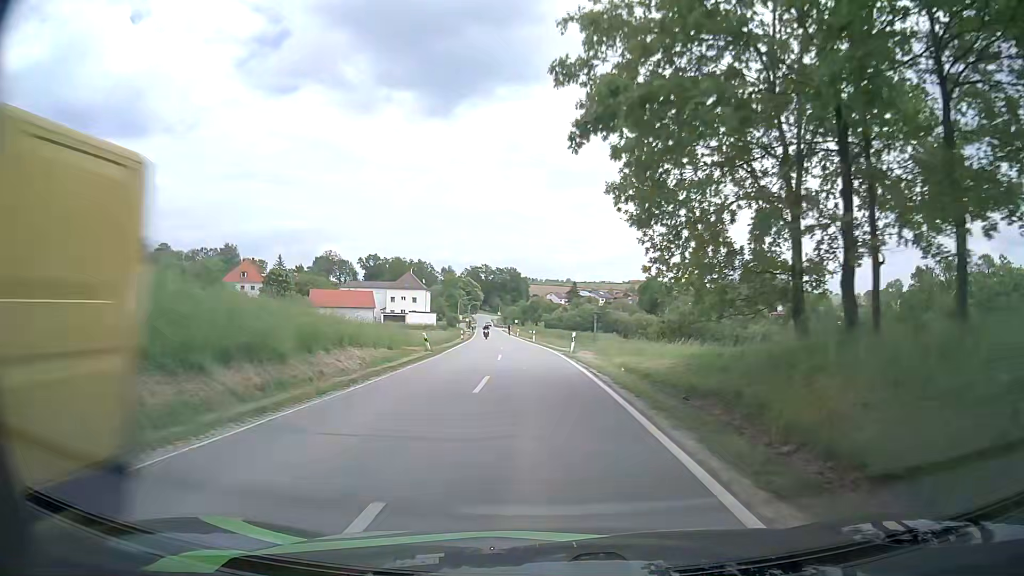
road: secondary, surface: asphalt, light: Day
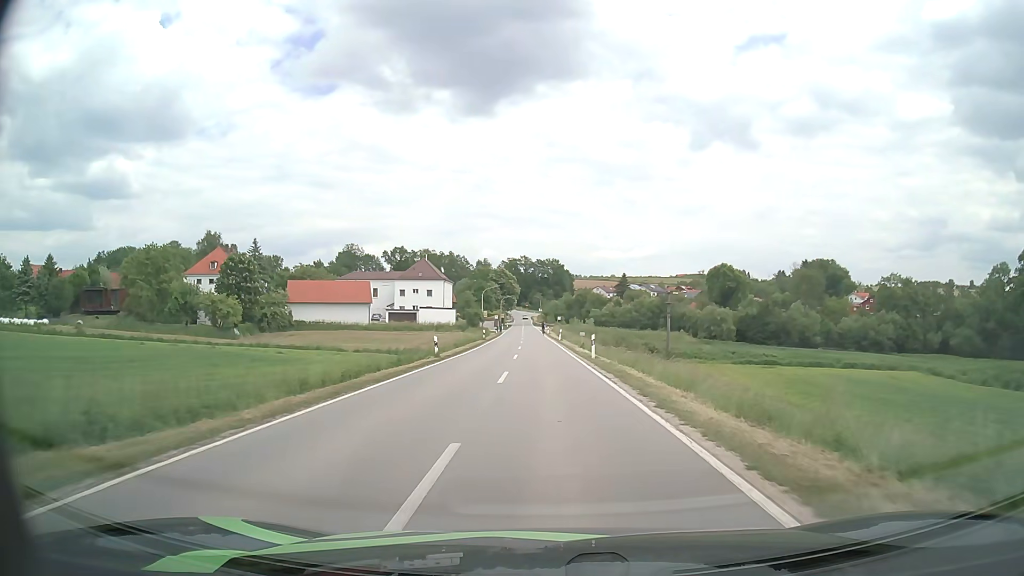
(-1.6, +34.7) m; -4°
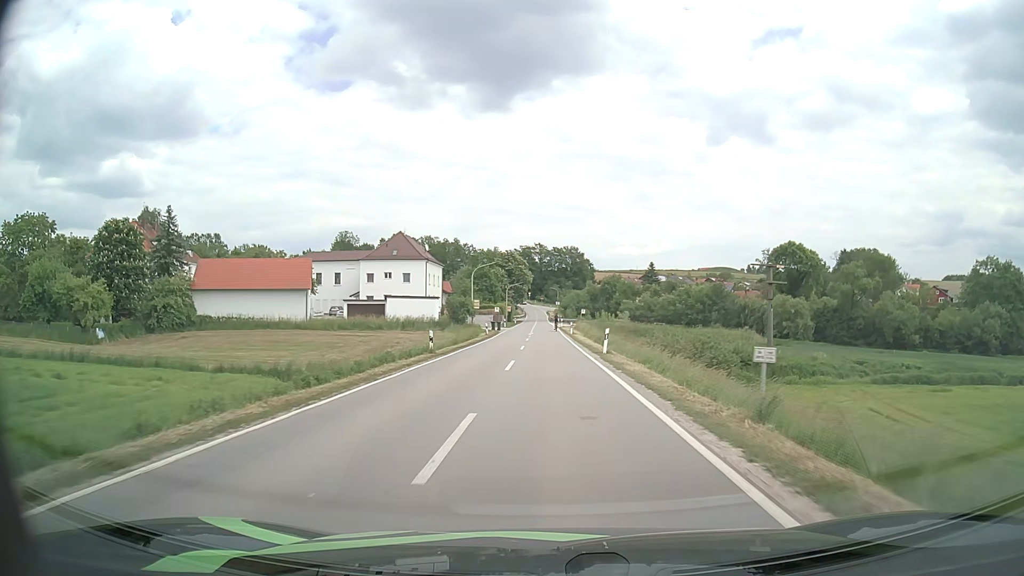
(-0.5, +35.0) m; -2°
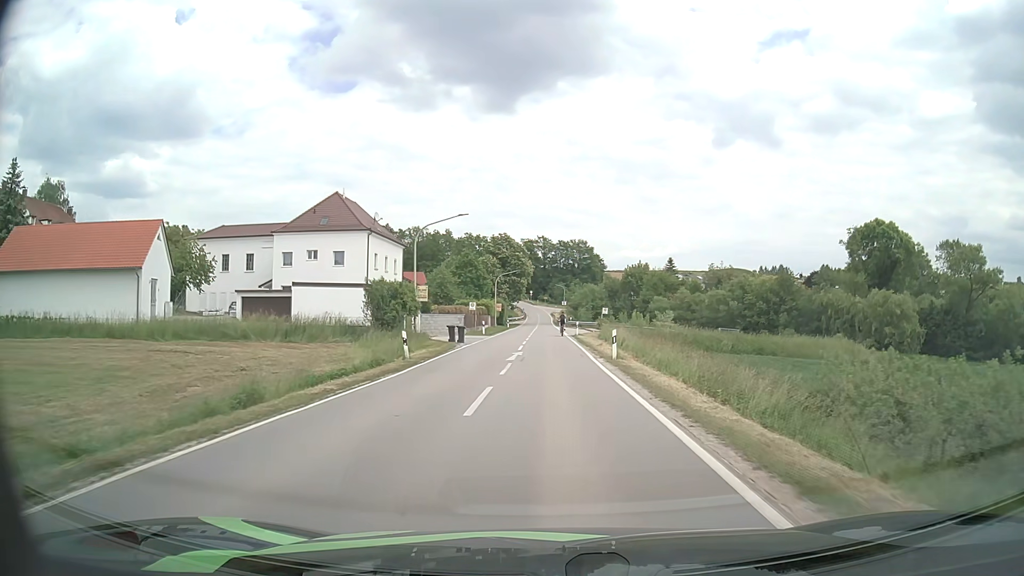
(-0.1, +33.2) m; 0°
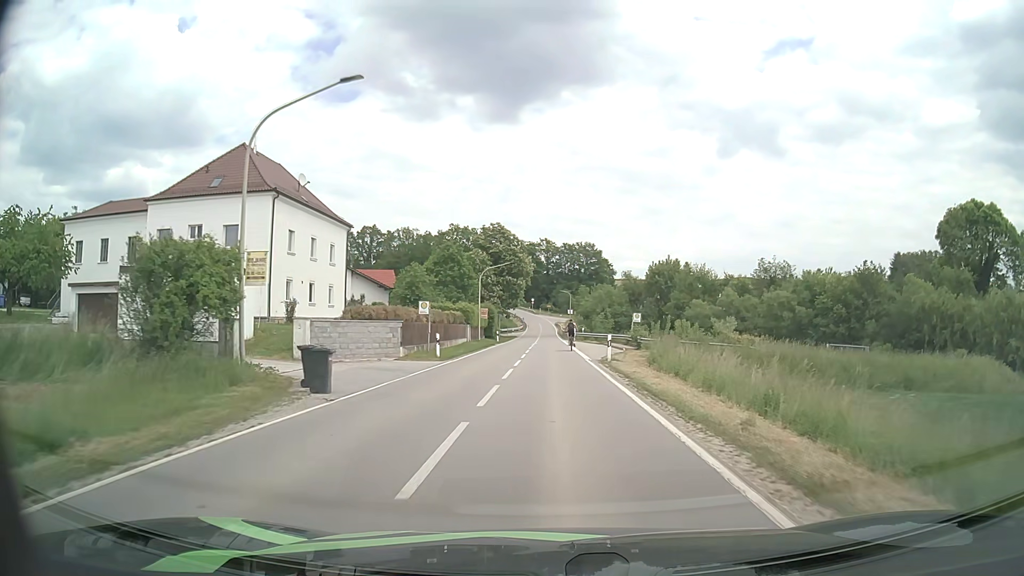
(-0.1, +23.3) m; 0°
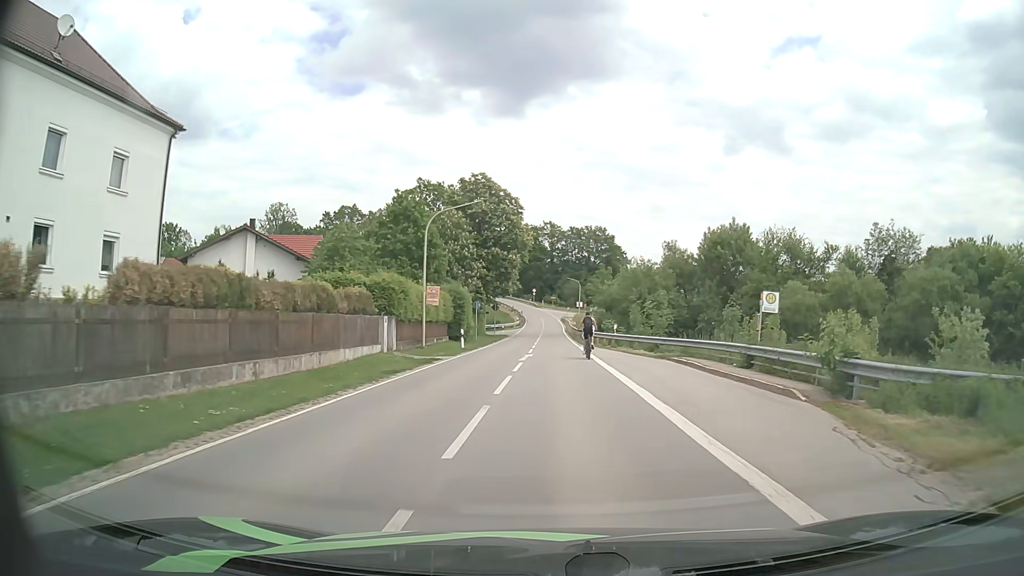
(-0.2, +28.7) m; -1°
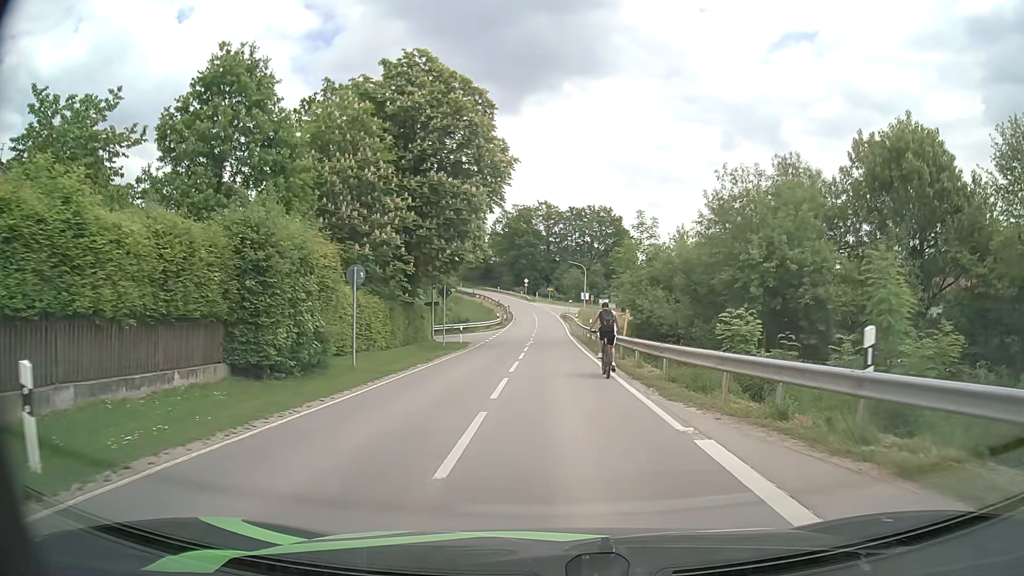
(+0.2, +30.6) m; +1°
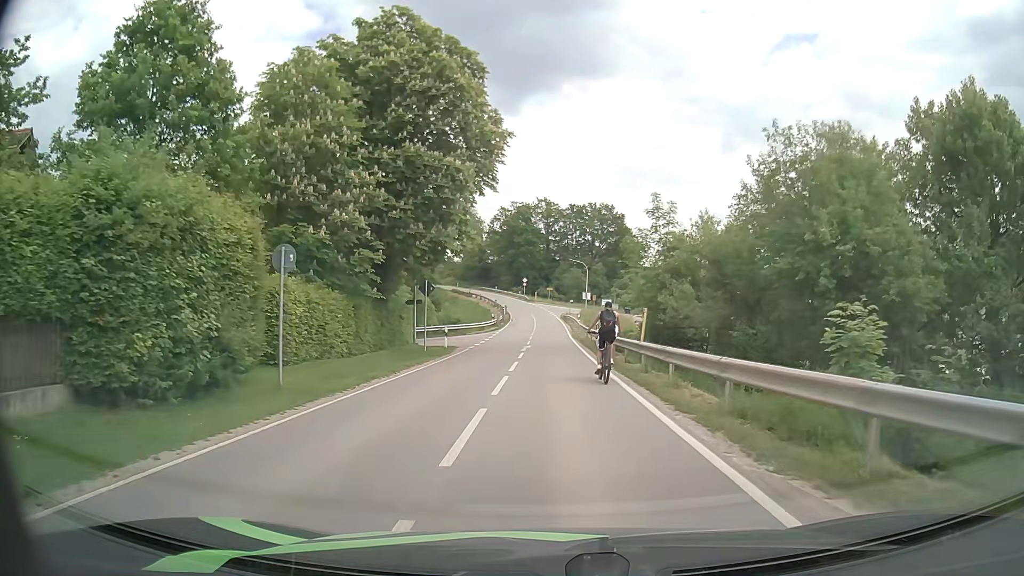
(0.0, +5.4) m; 0°
(0, +10) (0, +20) (0, +30) (0, +40) (0, +50) (0, +60) (0, +70) (0, +80) (-1, +90) (-2, +100) m
